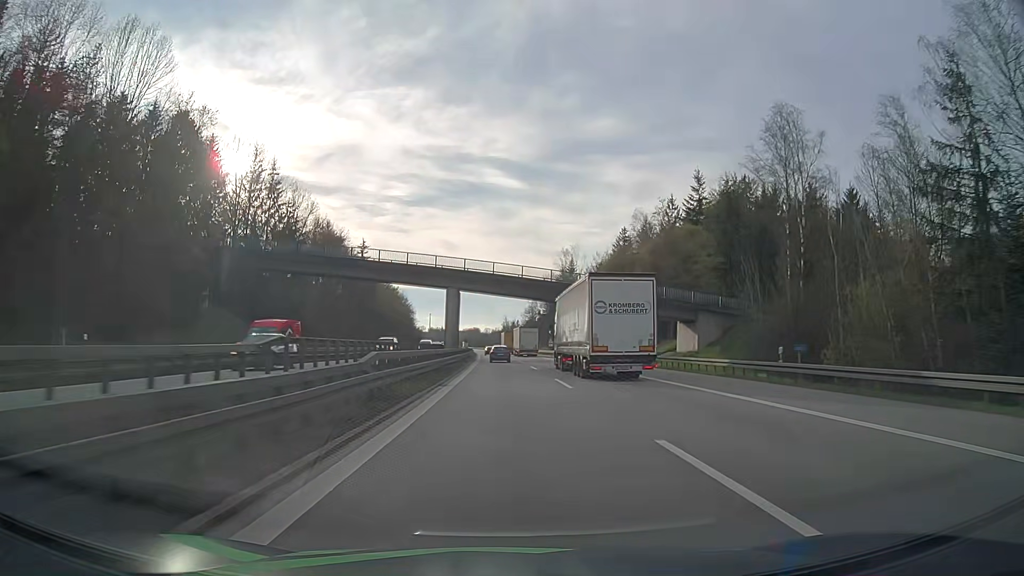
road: motorway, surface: asphalt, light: Day
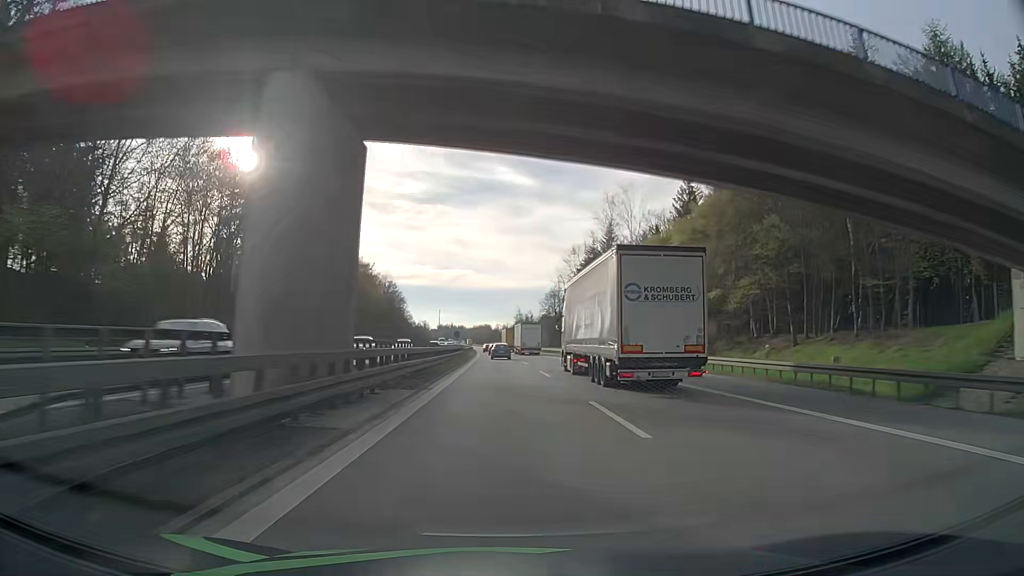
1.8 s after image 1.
(-0.4, +48.5) m; -1°
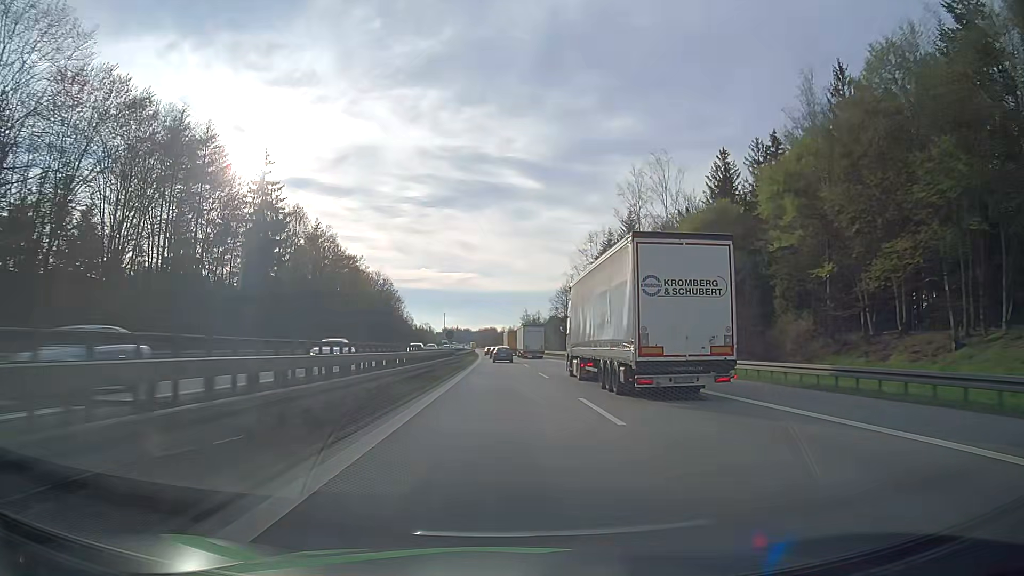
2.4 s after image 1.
(0.0, +16.4) m; 0°
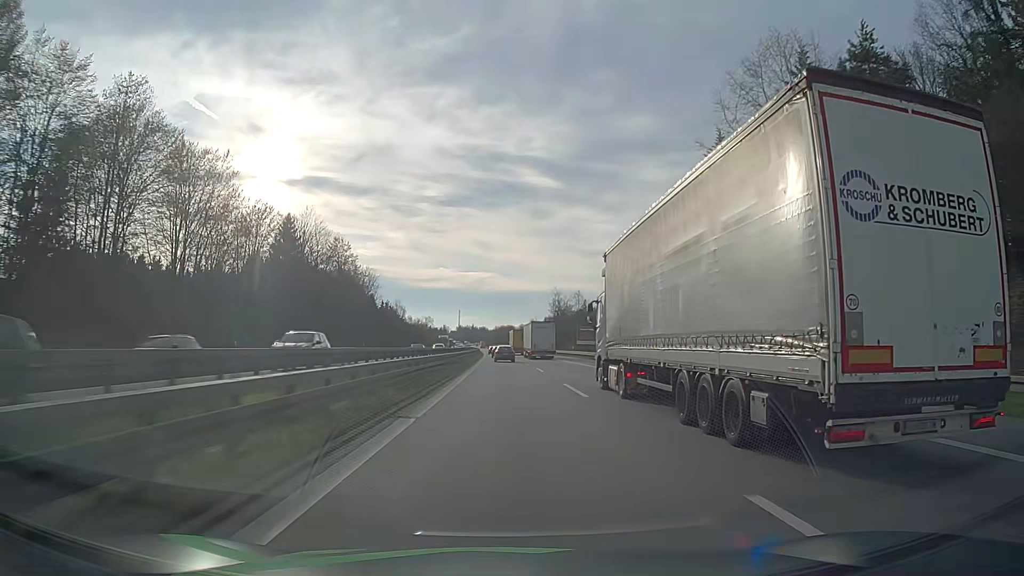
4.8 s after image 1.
(-1.1, +66.6) m; -2°
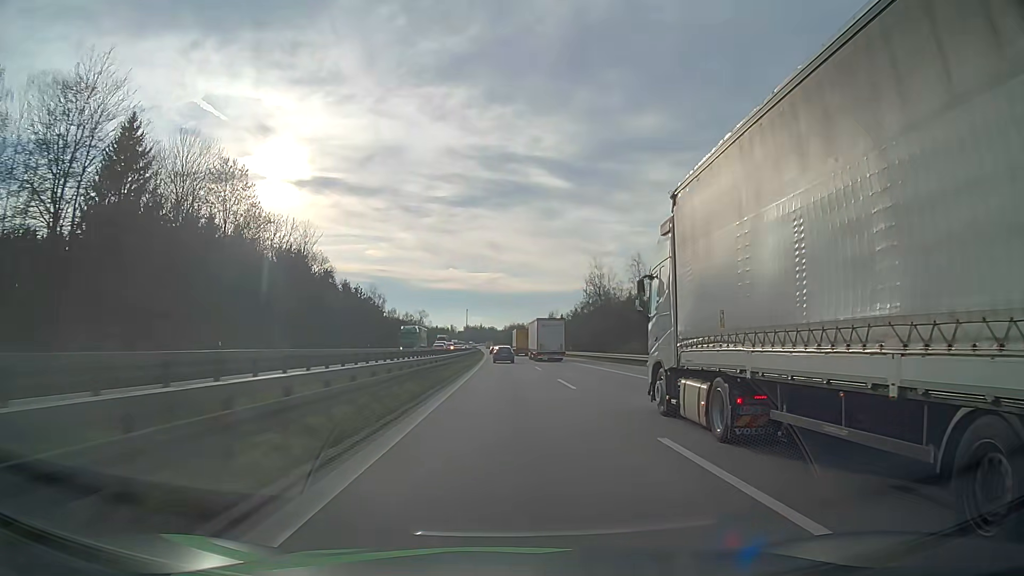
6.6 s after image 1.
(-0.4, +50.9) m; -1°
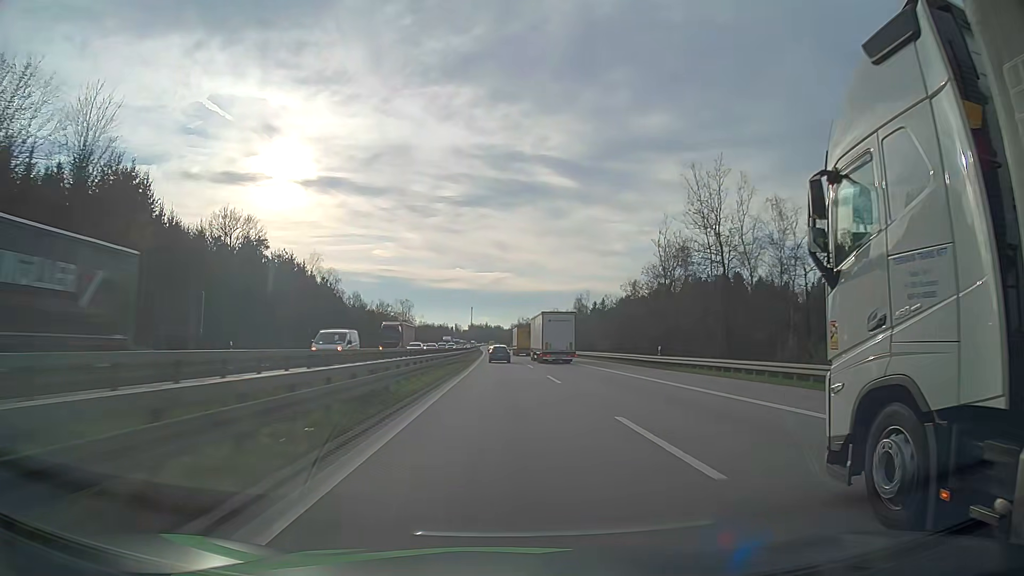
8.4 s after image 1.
(-0.4, +51.7) m; -1°
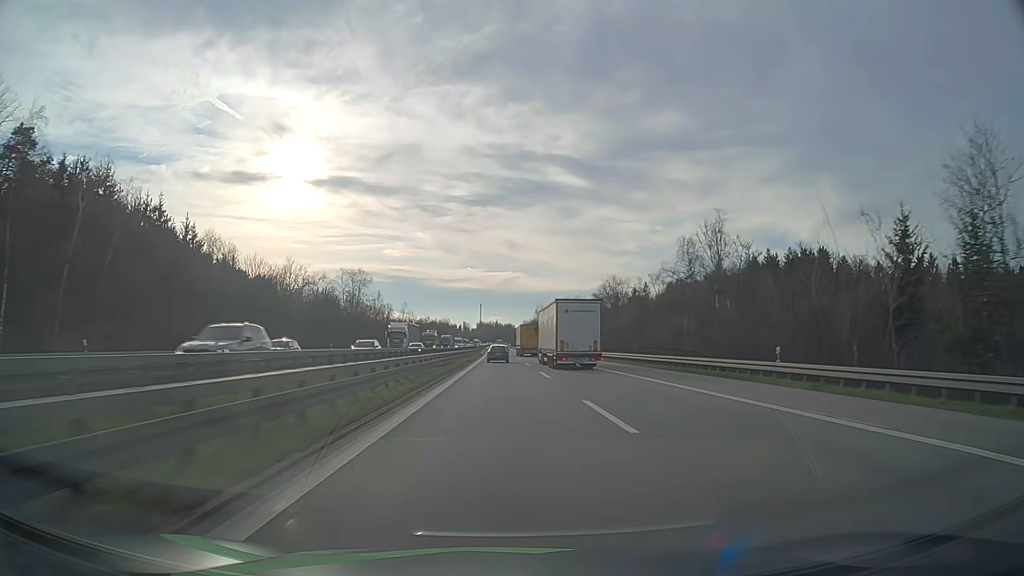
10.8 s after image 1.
(-0.6, +69.3) m; -1°
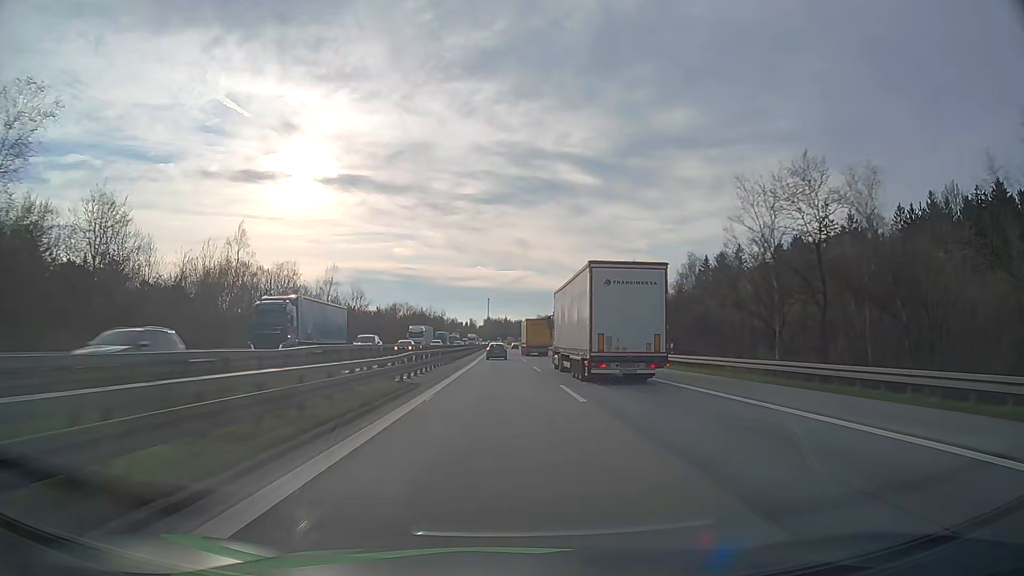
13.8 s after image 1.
(-0.7, +85.7) m; -1°
(0, +10) (0, +20) (0, +30) (0, +40) (0, +50) (0, +60) (-1, +70) (-1, +80) (-1, +90) (-1, +100) m
